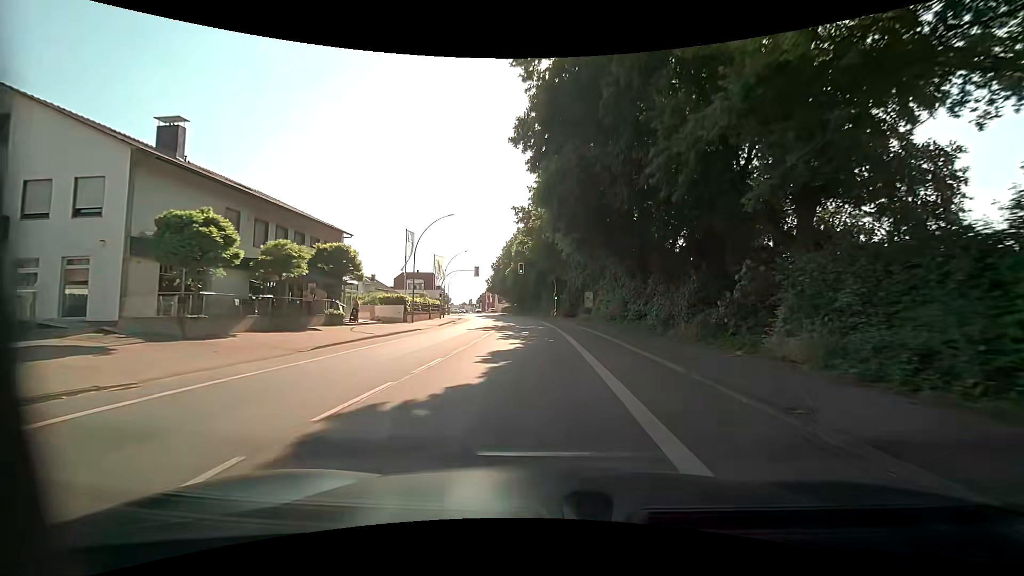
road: primary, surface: asphalt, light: Day
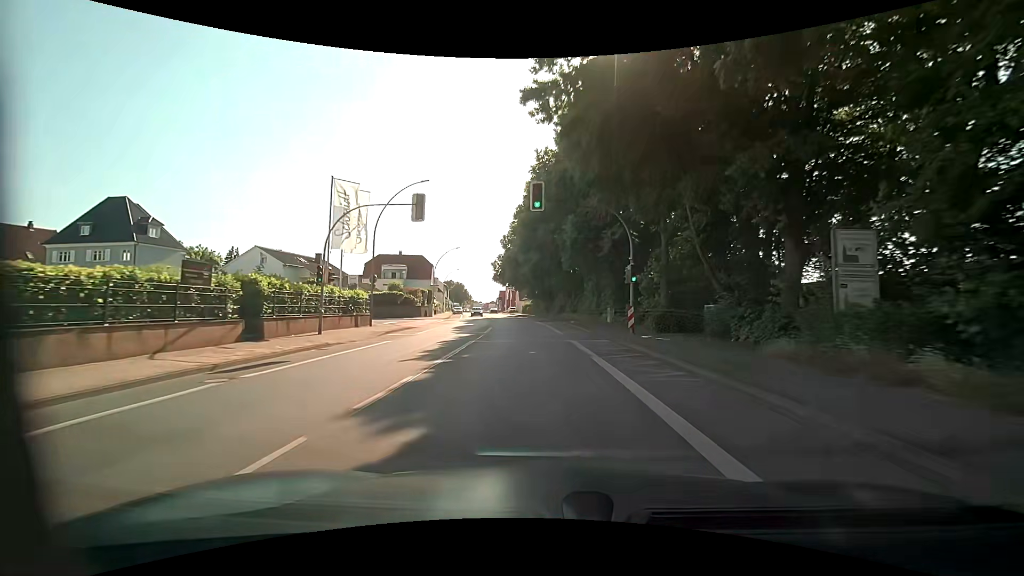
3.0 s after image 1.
(0.0, +40.2) m; -2°
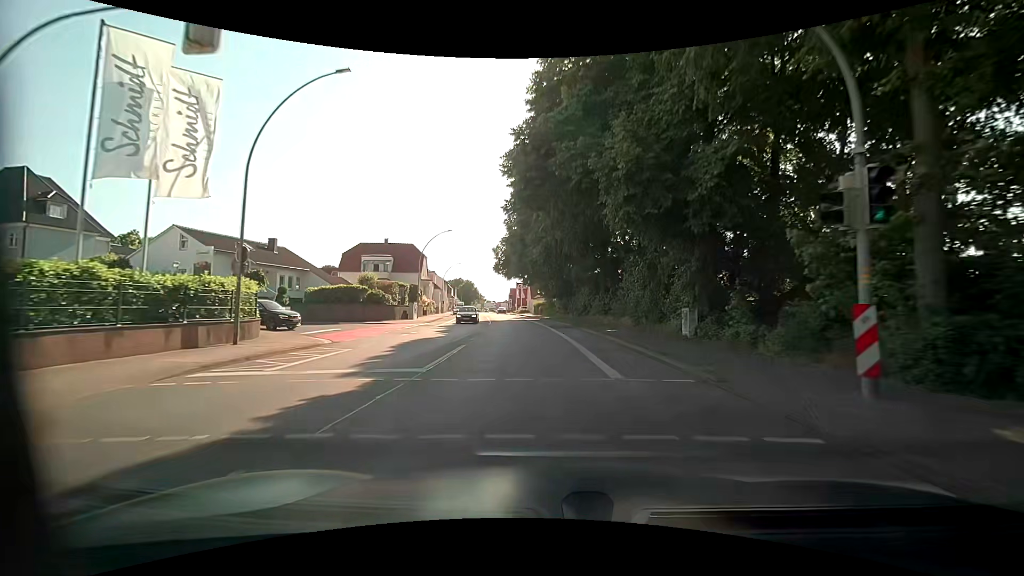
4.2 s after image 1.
(-0.2, +15.9) m; -2°
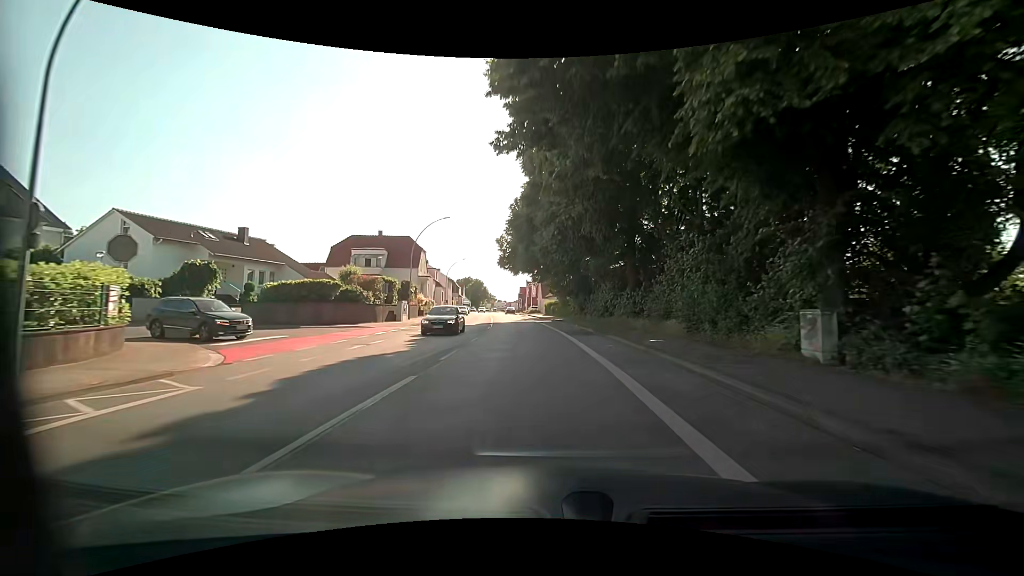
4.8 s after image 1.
(-0.1, +7.9) m; -1°
